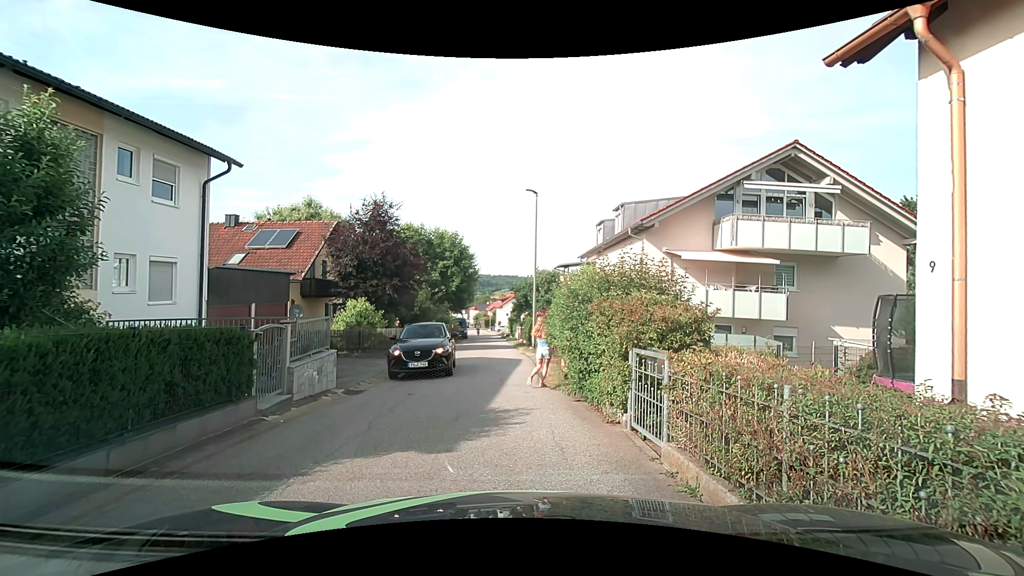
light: Day
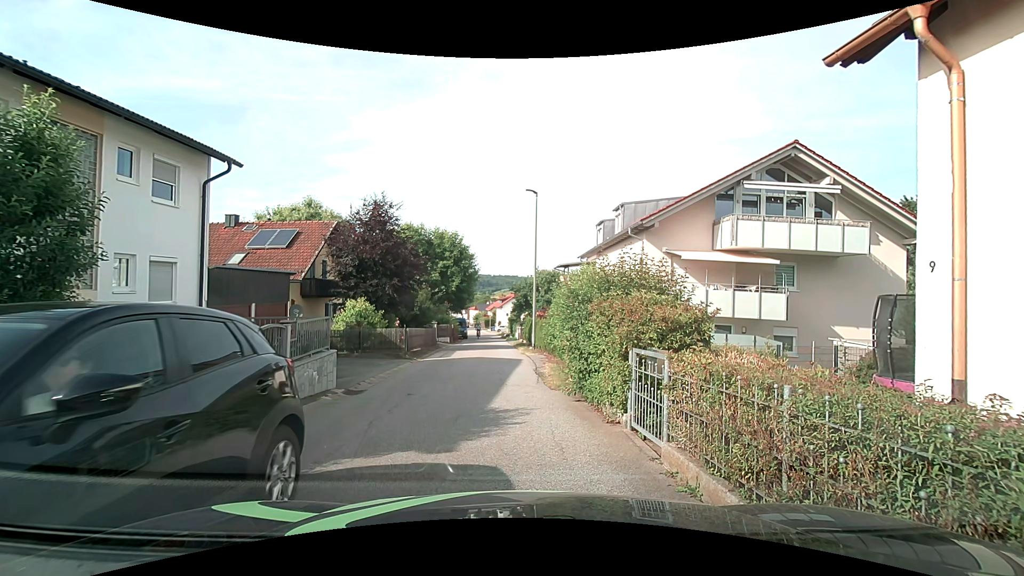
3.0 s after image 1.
(0.0, 0.0) m; 0°
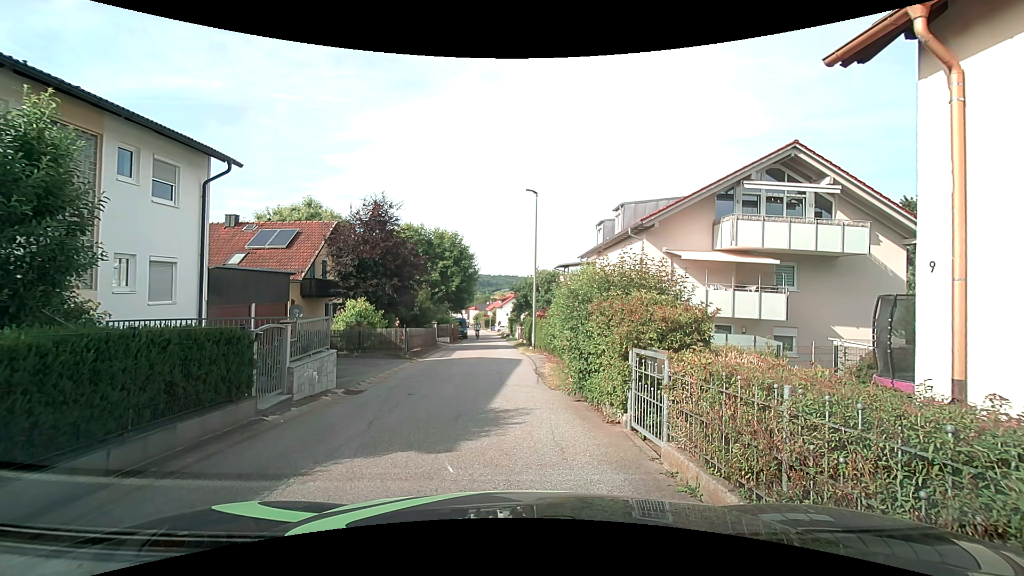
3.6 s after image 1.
(0.0, 0.0) m; 0°
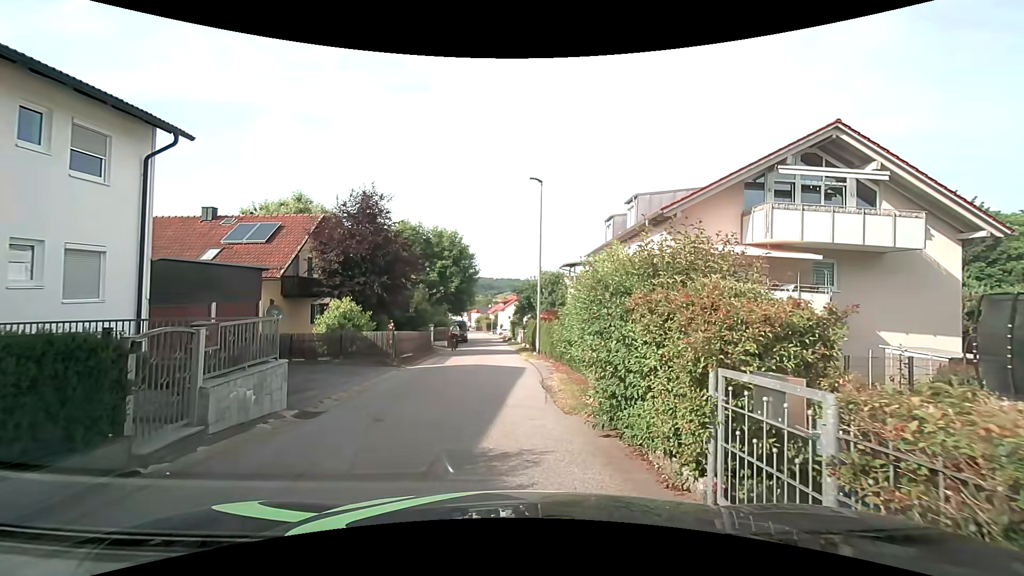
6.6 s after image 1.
(-0.1, +2.7) m; -2°
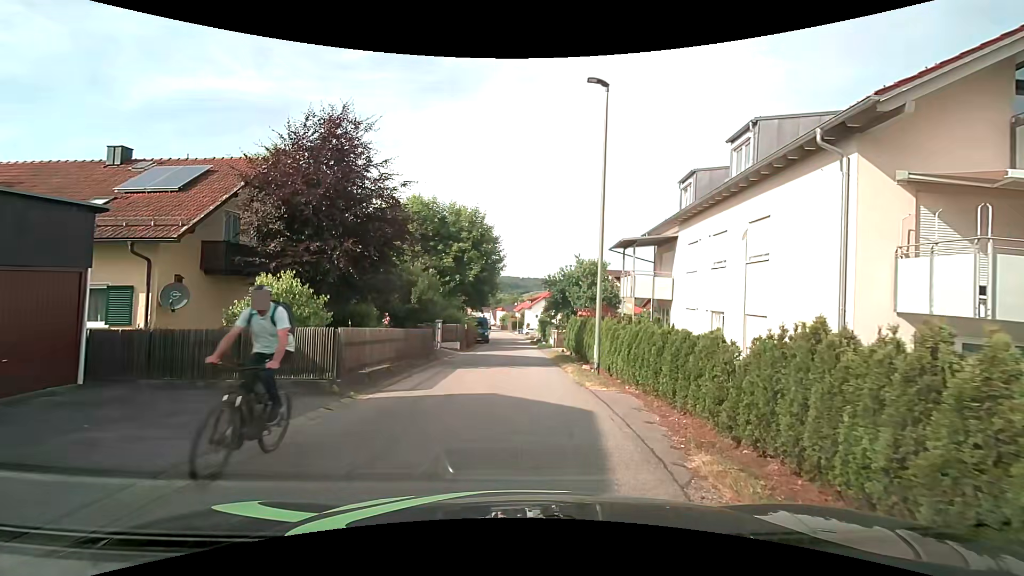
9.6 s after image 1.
(-0.4, +9.3) m; -2°
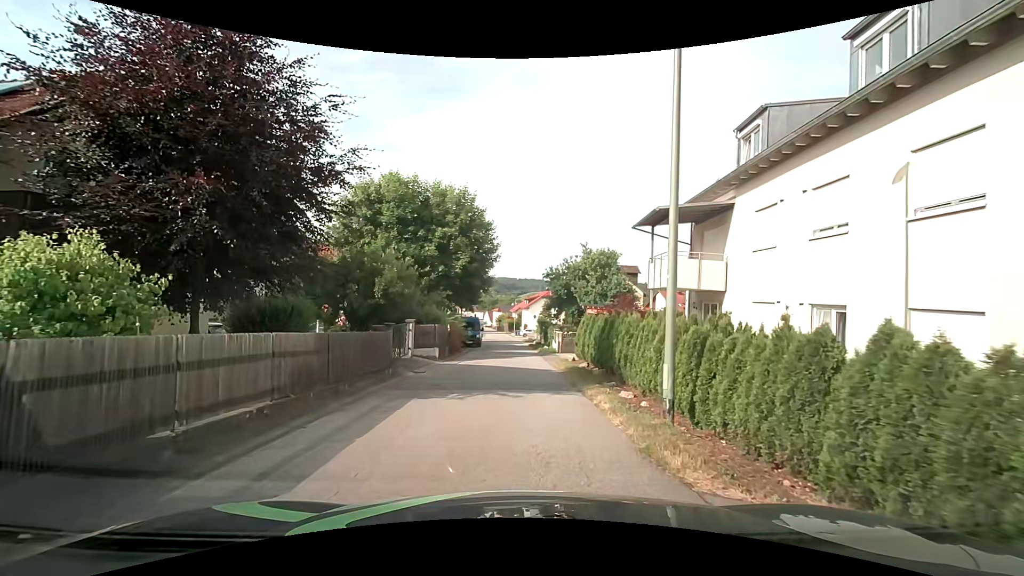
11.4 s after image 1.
(0.0, +6.7) m; 0°
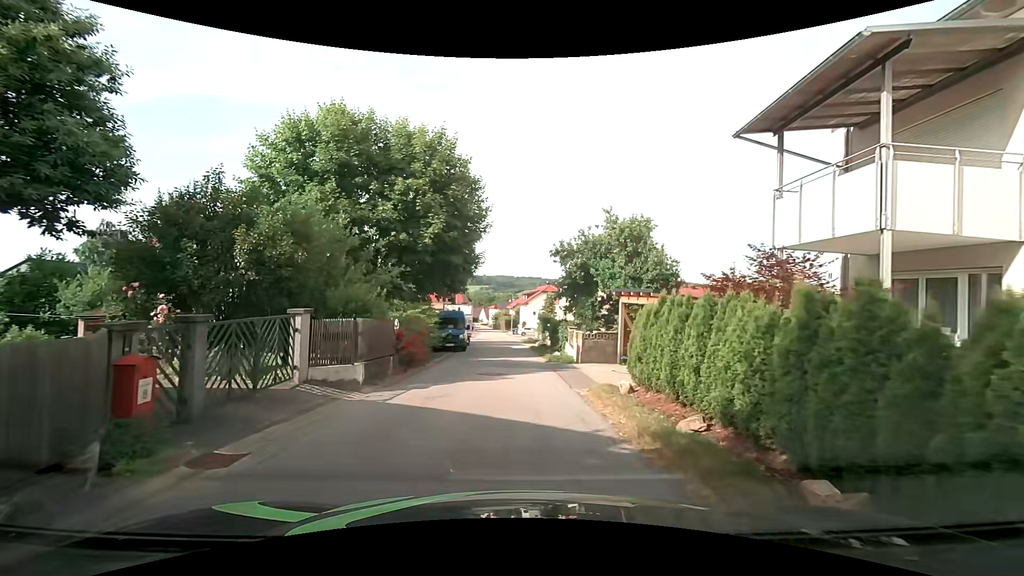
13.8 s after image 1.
(0.0, +10.8) m; 0°
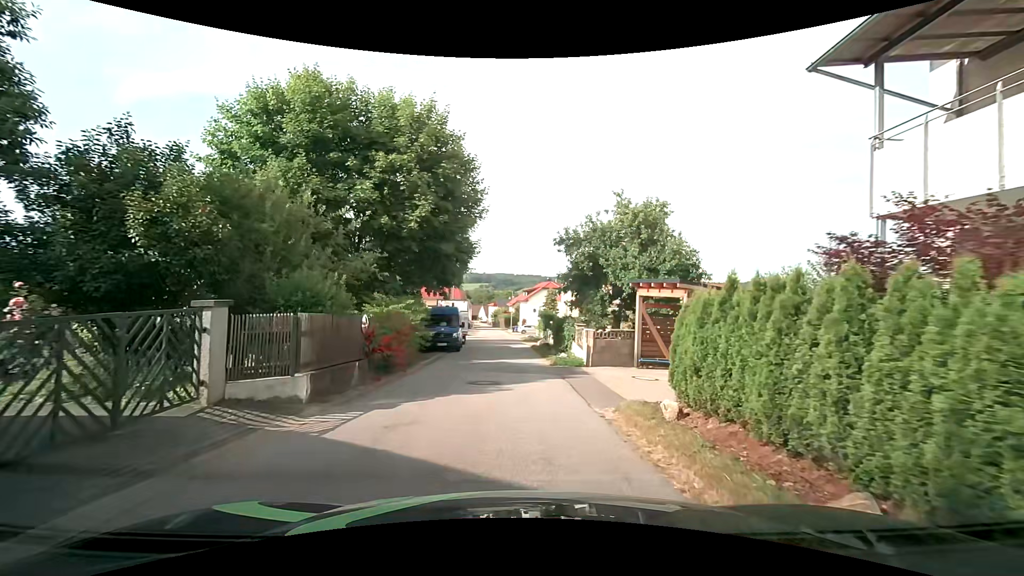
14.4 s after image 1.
(0.0, +3.1) m; 0°
